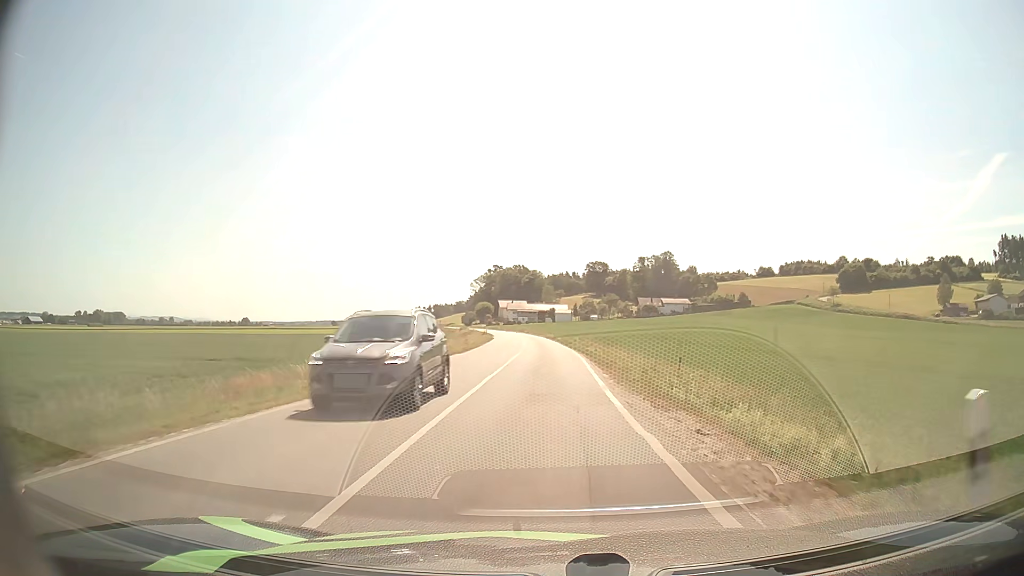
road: secondary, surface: asphalt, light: Day
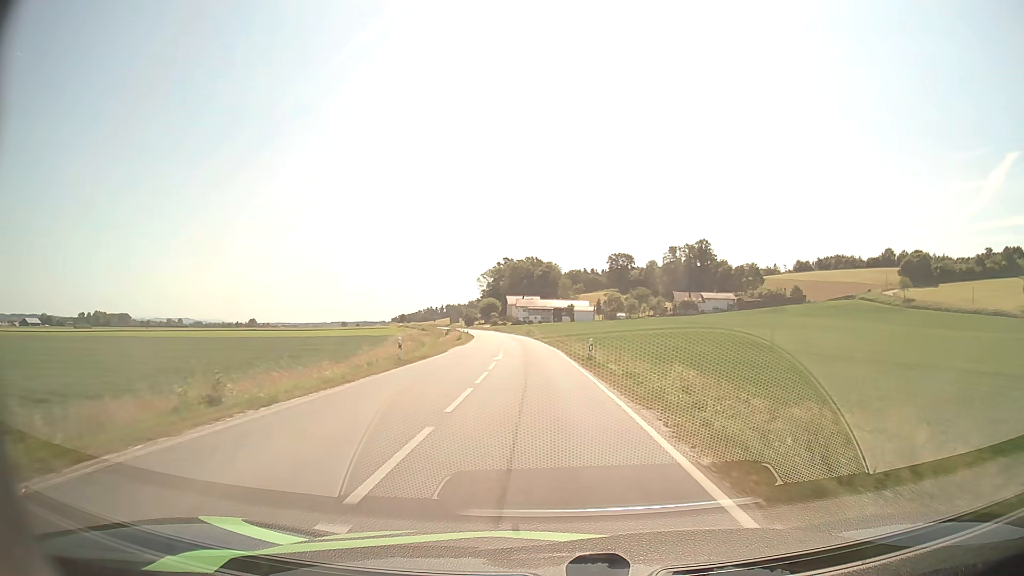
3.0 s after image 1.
(-0.3, +47.8) m; -1°
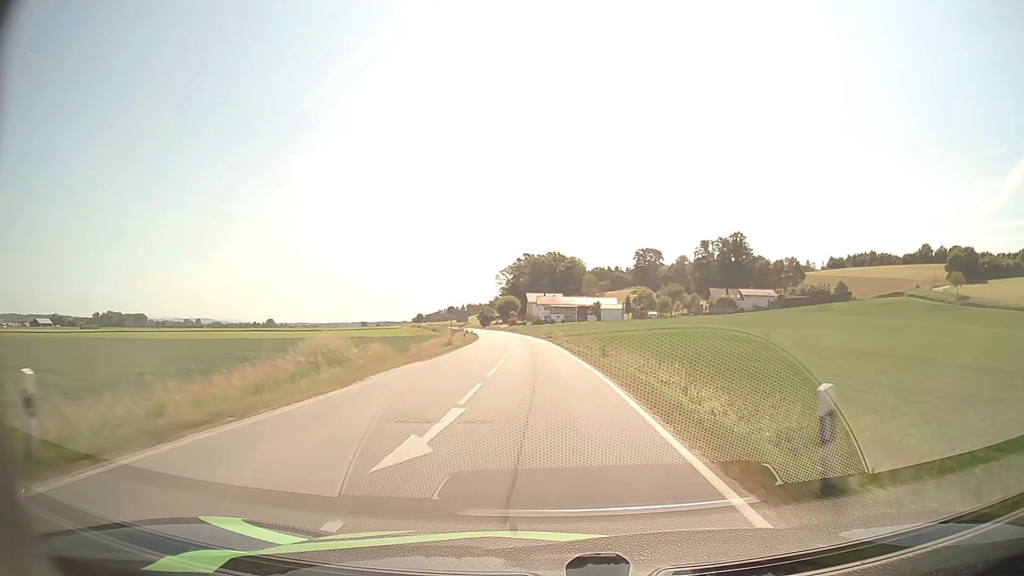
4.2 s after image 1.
(-0.4, +21.3) m; -2°
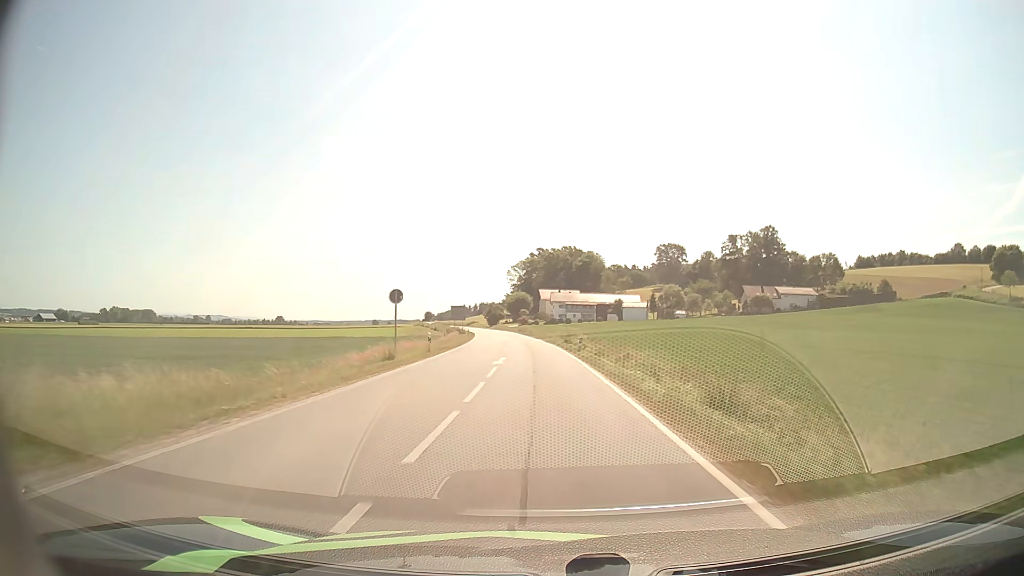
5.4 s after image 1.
(-0.3, +22.3) m; -1°
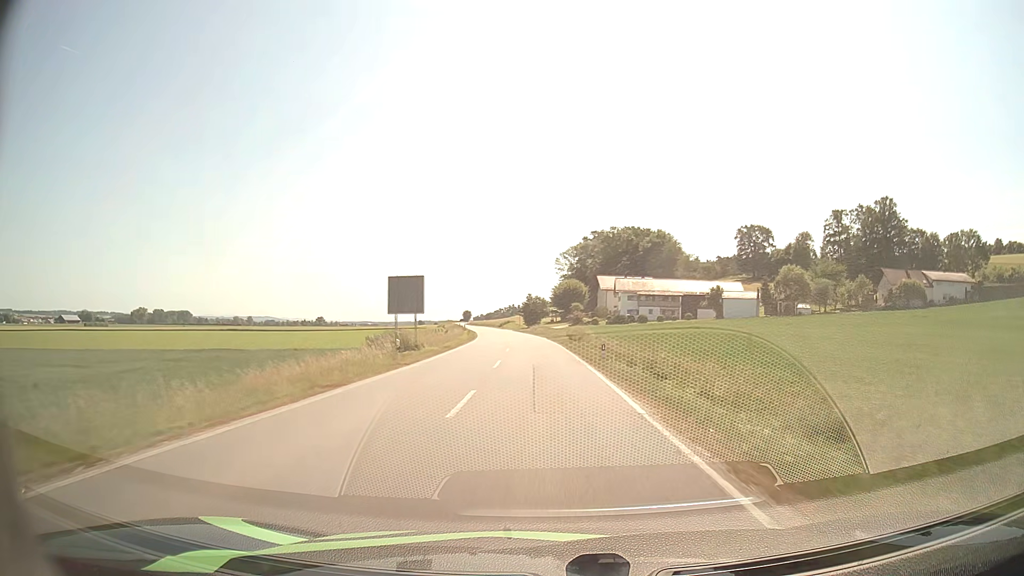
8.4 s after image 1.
(-2.1, +58.5) m; -4°
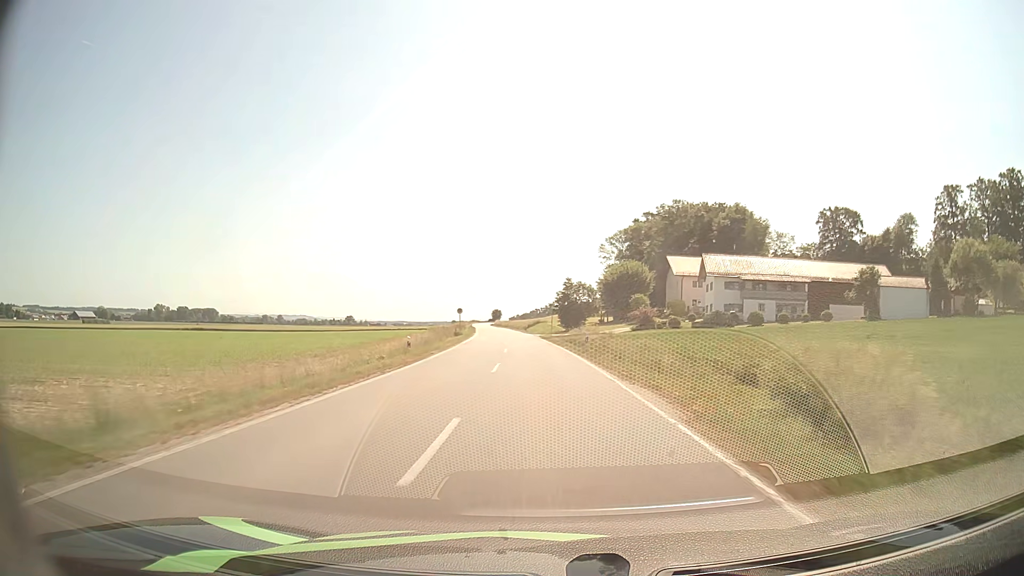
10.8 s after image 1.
(-1.4, +47.9) m; -3°
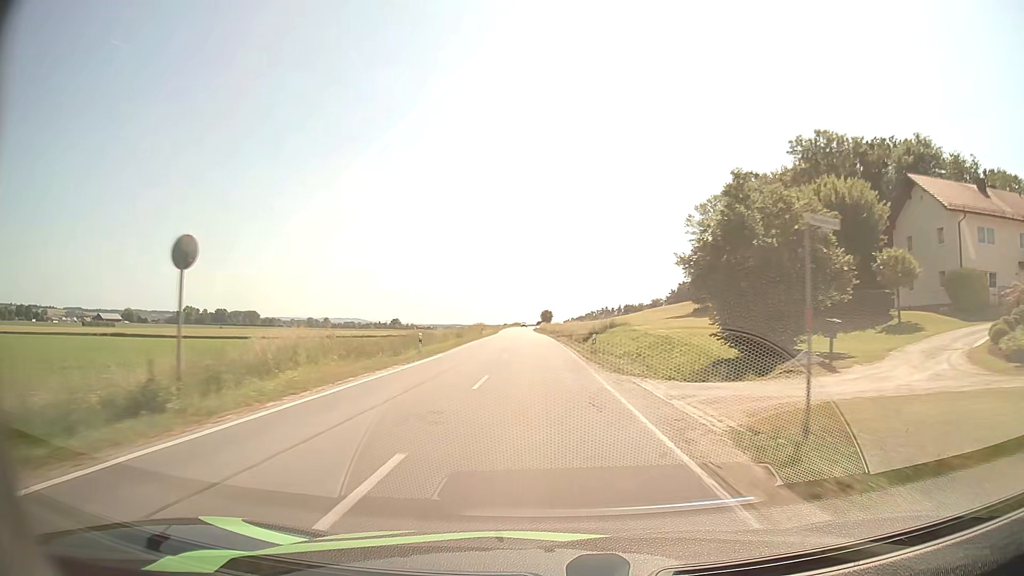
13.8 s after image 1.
(-2.4, +61.6) m; -5°
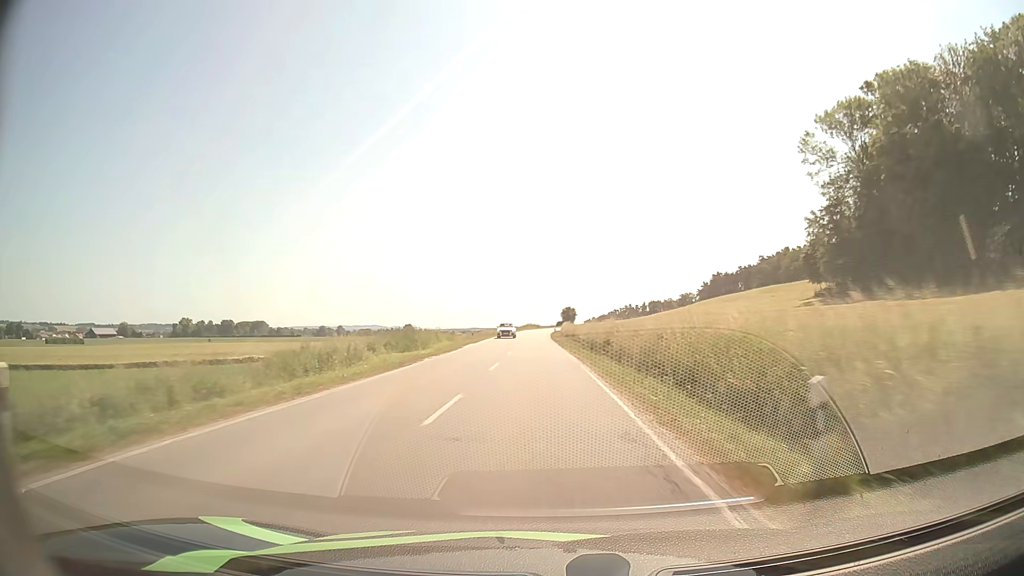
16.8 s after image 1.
(-1.0, +62.6) m; -2°
(0, +10) (0, +20) (0, +30) (0, +40) (-1, +50) (-1, +60) (-1, +70) (-1, +80) (-1, +90) (-1, +100) m
